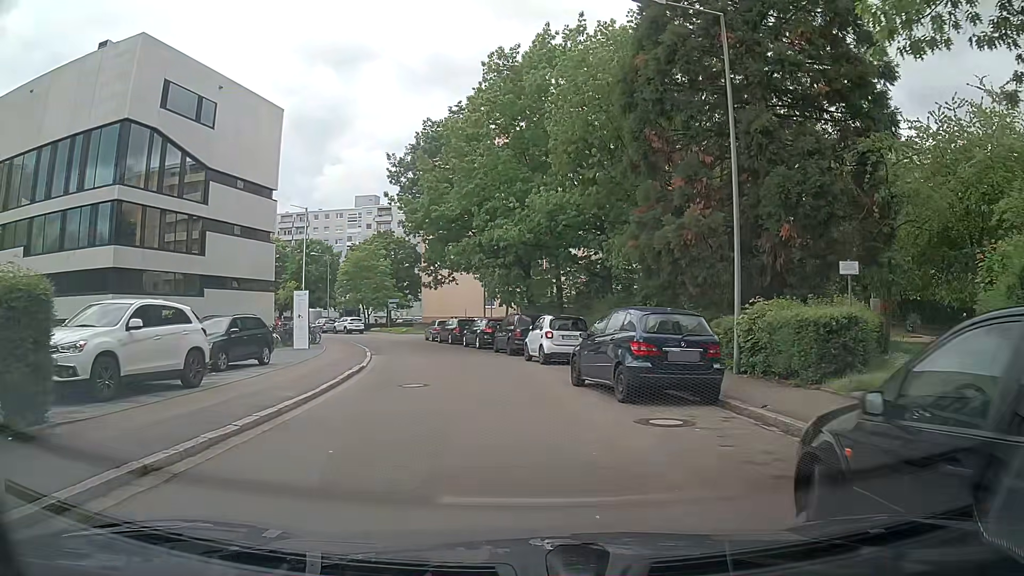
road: residential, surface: asphalt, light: Day
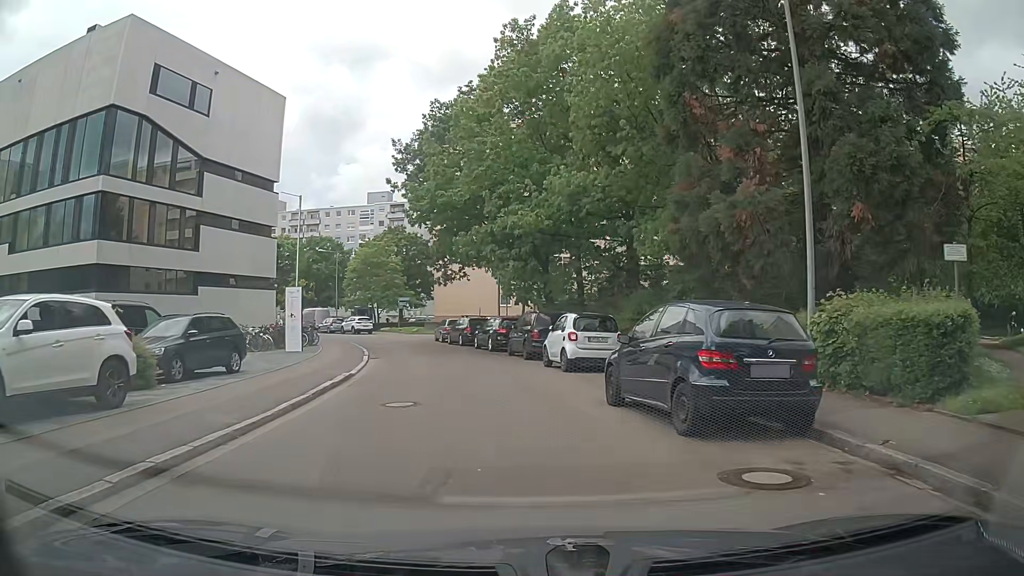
(0.0, +3.4) m; -2°
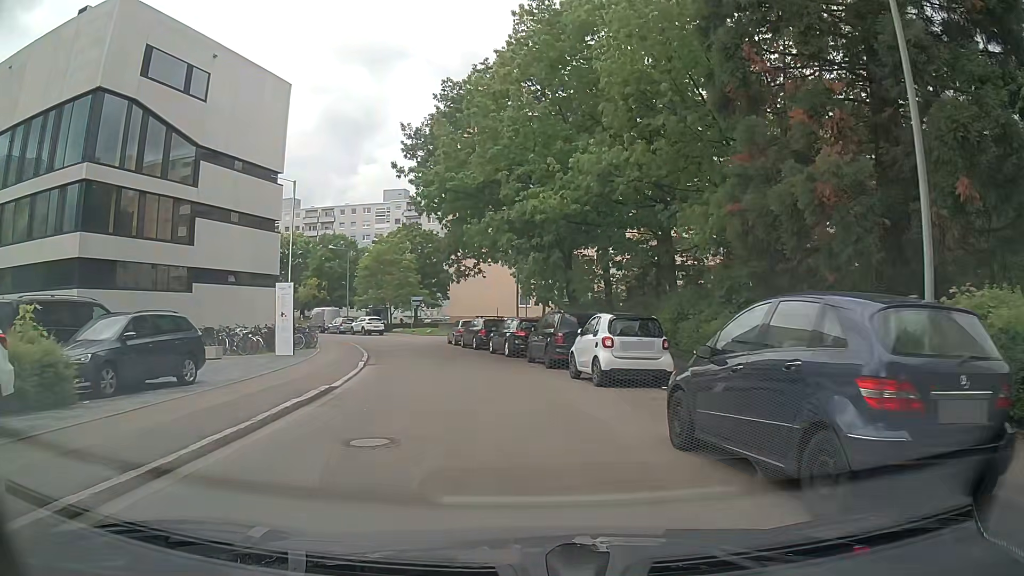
(0.0, +3.5) m; -2°
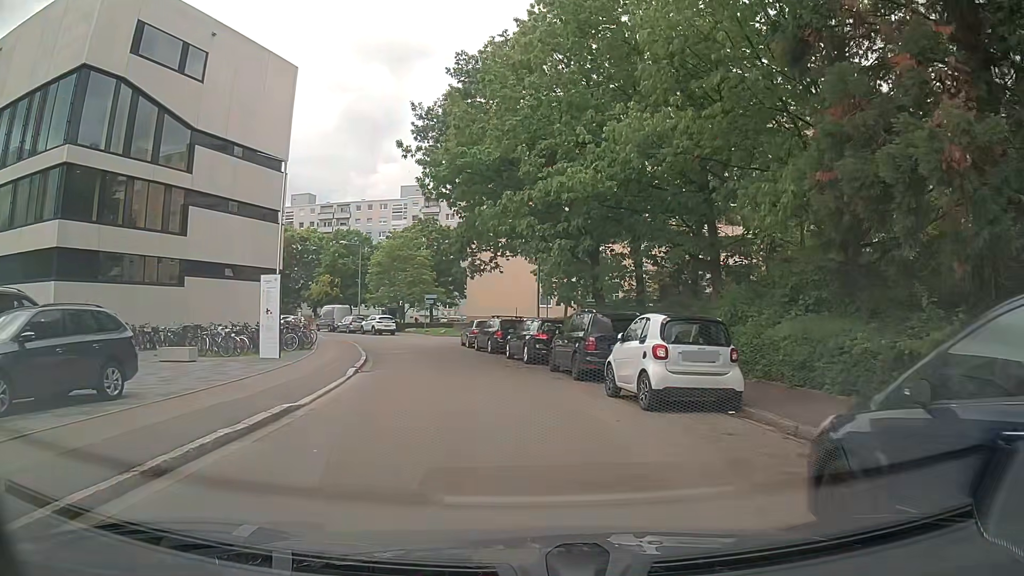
(0.0, +3.5) m; 0°
